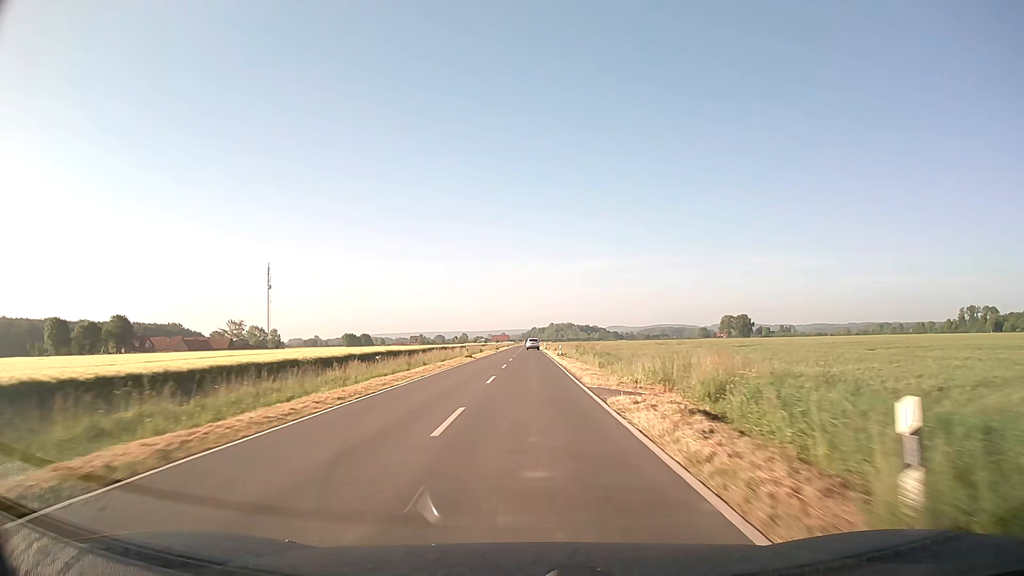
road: secondary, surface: asphalt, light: Day
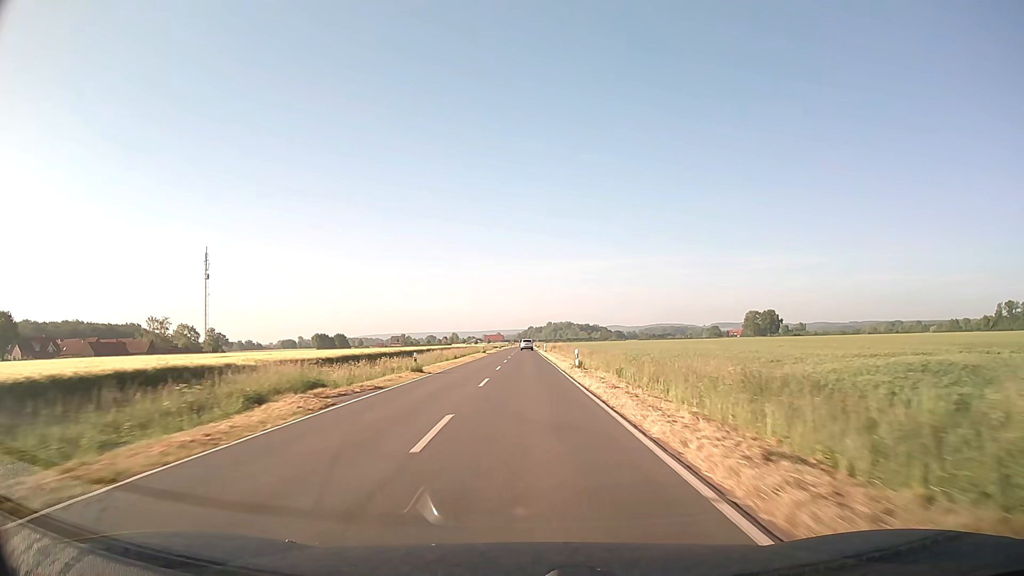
(+0.1, +73.8) m; 0°
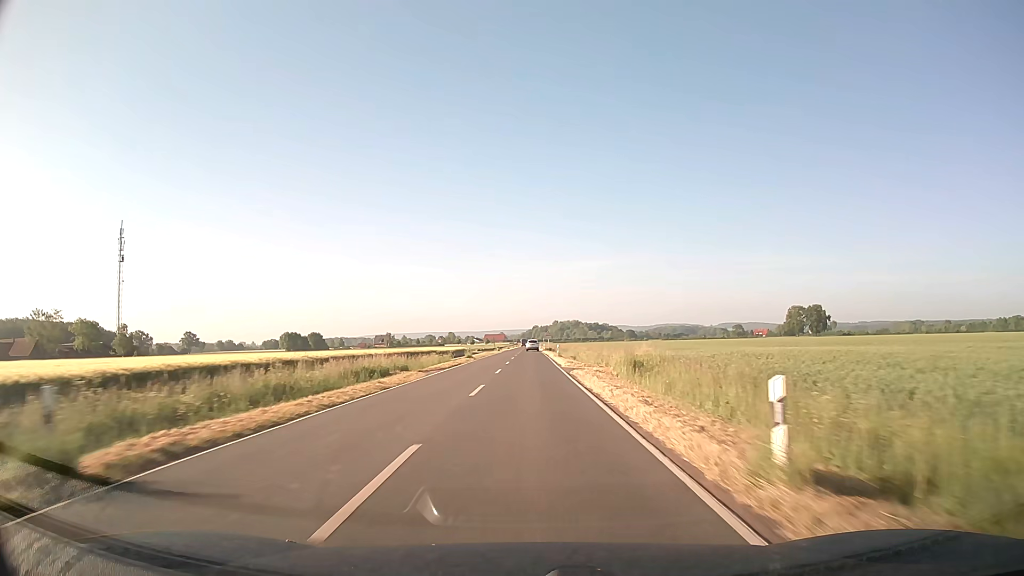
(-0.3, +76.1) m; 0°
(0, +10) (0, +20) (0, +30) (0, +40) (0, +50) (0, +60) (0, +70) (0, +80) (0, +90) (0, +100) m
